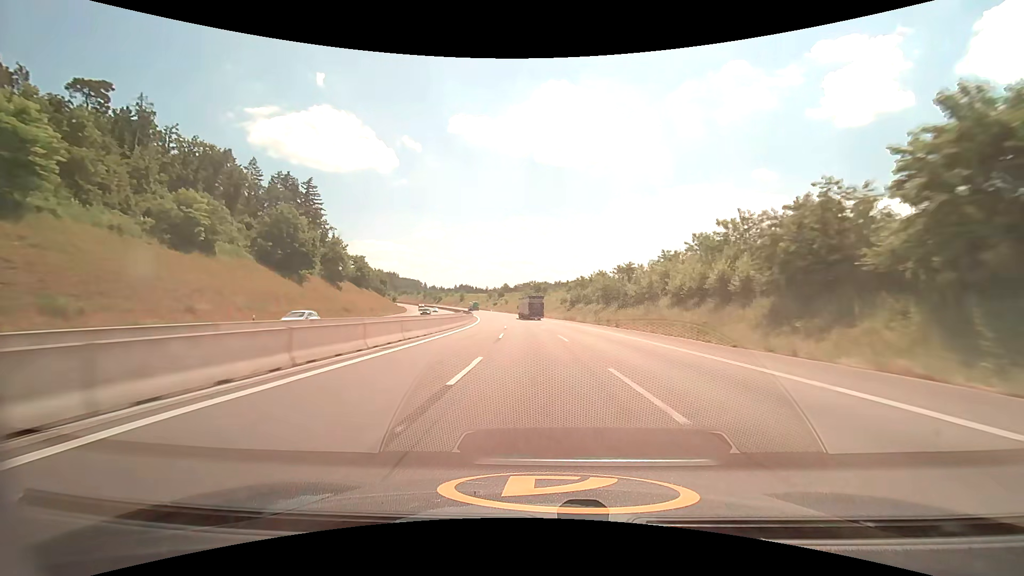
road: motorway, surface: asphalt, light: Day
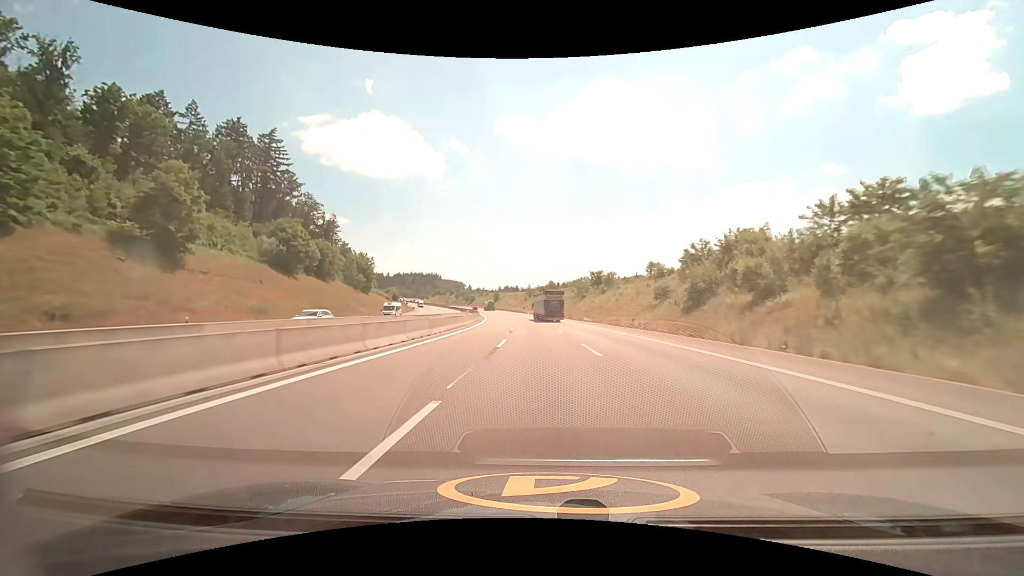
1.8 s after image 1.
(-2.8, +61.7) m; -5°
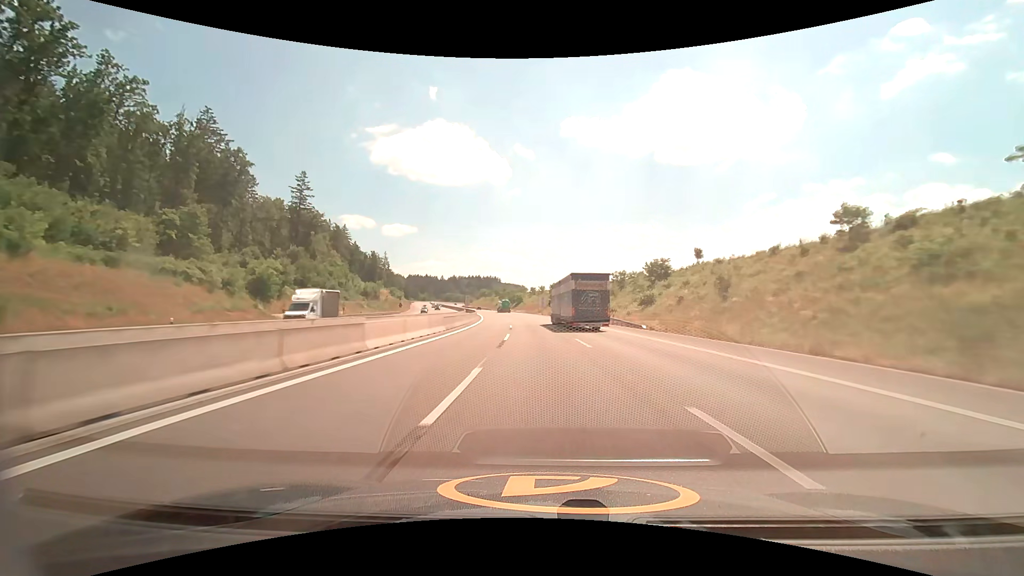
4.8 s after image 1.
(-6.9, +102.6) m; -8°
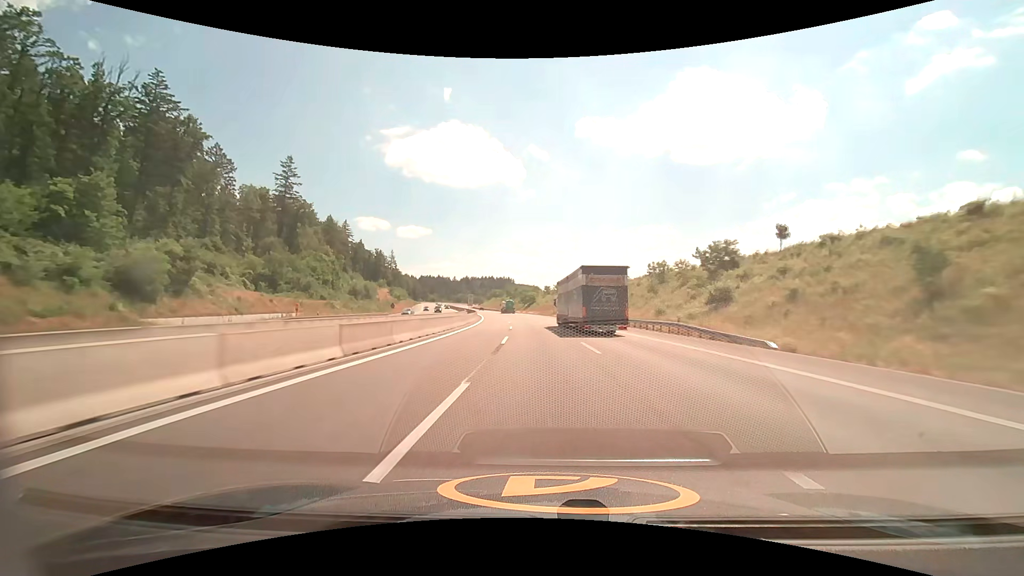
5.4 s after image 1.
(-0.3, +20.4) m; -2°
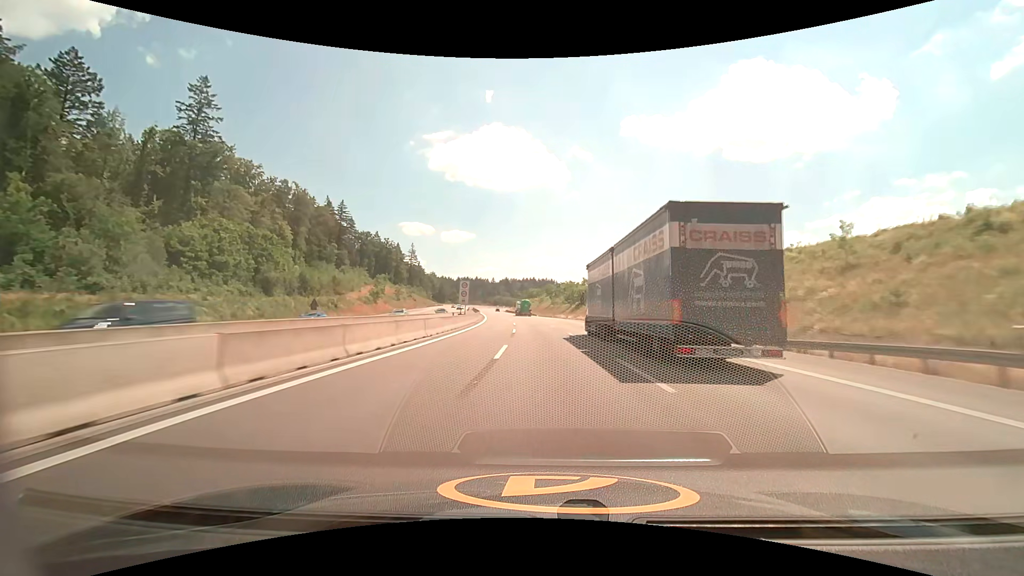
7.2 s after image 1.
(-2.7, +60.7) m; -5°
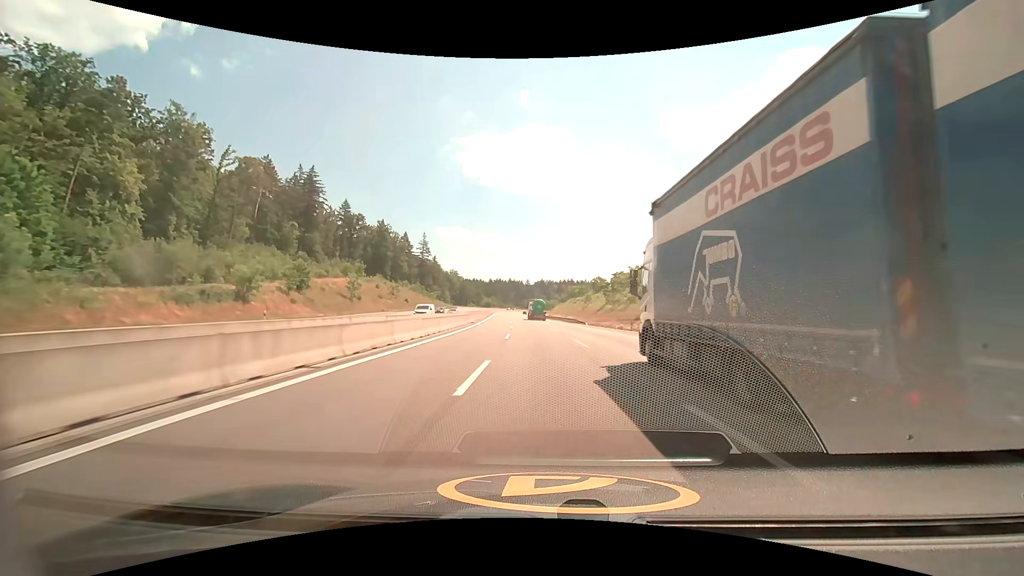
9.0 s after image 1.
(-2.2, +60.2) m; -4°
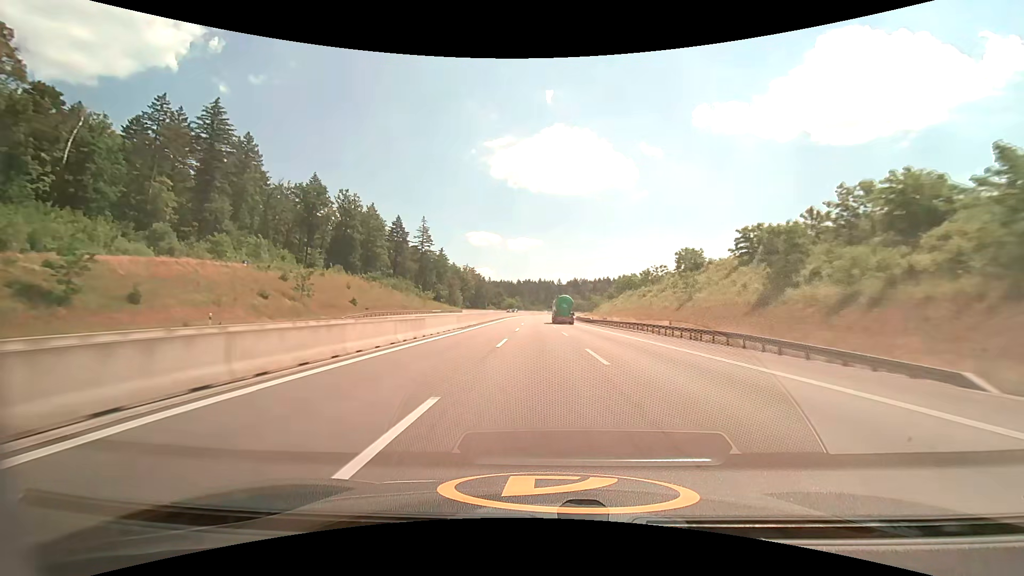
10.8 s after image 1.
(-2.1, +59.9) m; -4°
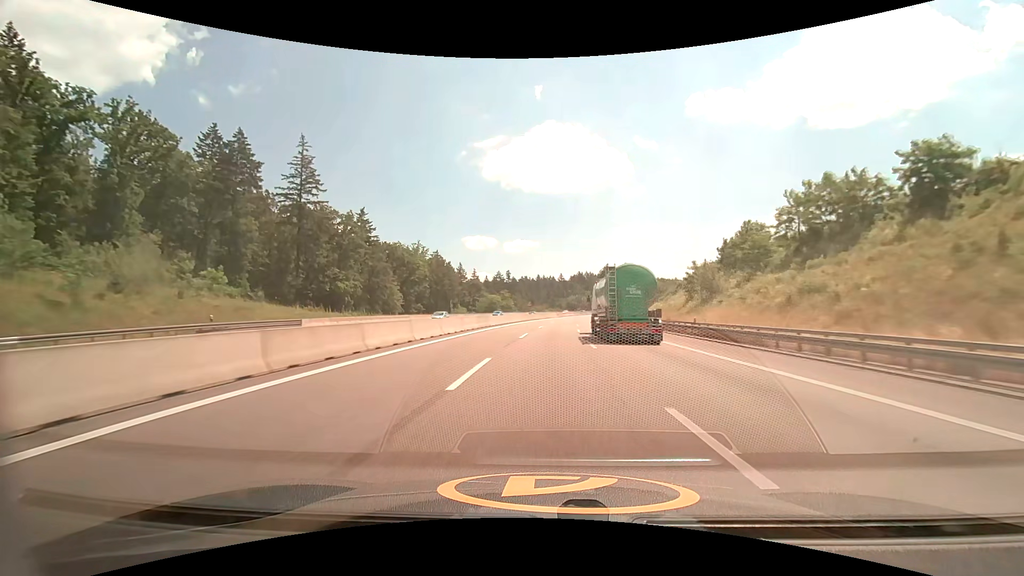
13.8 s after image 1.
(-1.1, +100.7) m; 0°
(0, +10) (0, +20) (0, +30) (+1, +40) (+1, +50) (+2, +60) (+3, +70) (+4, +80) (+5, +90) (+7, +100) m
